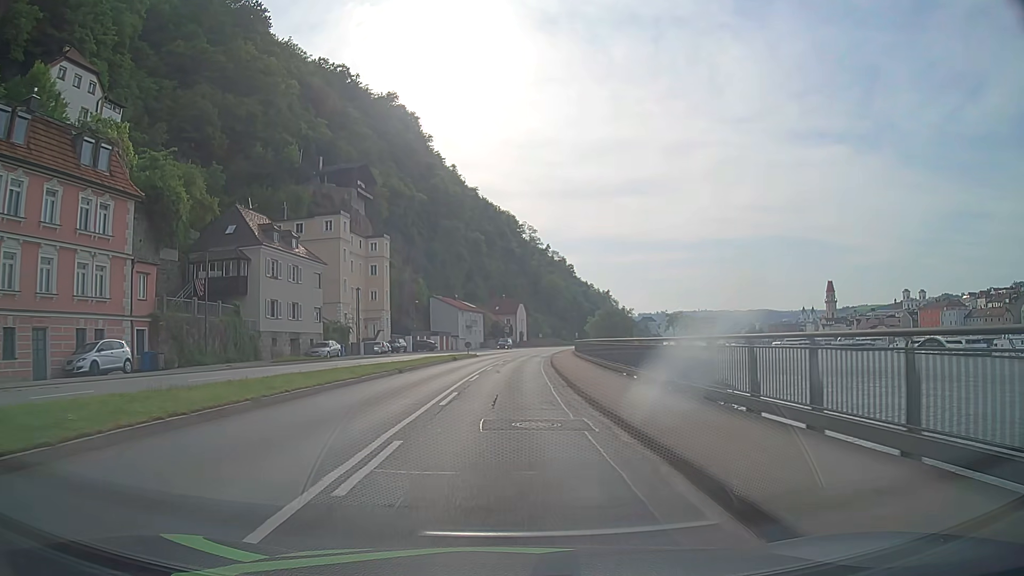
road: primary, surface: asphalt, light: Day
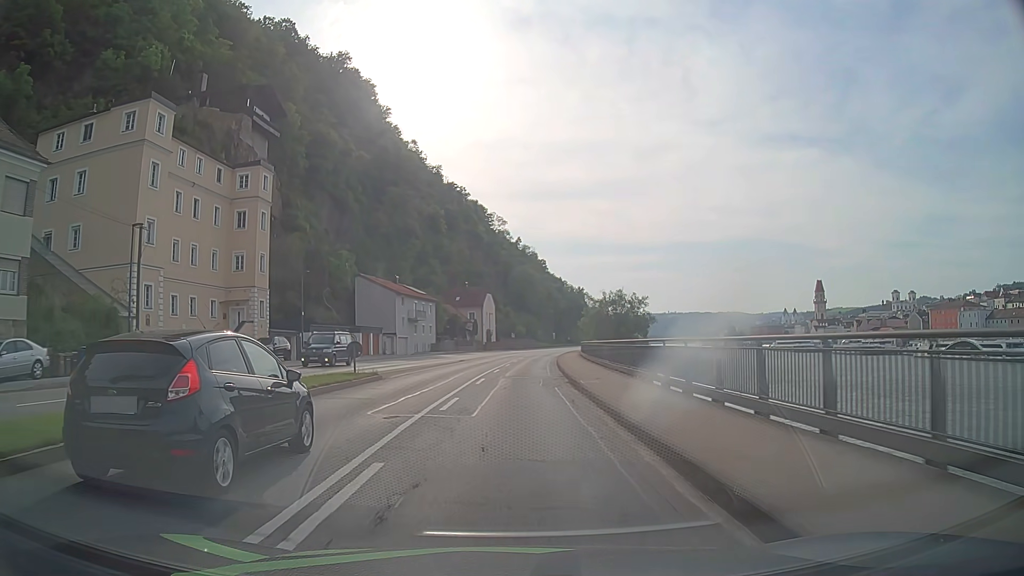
(+1.0, +37.6) m; +3°
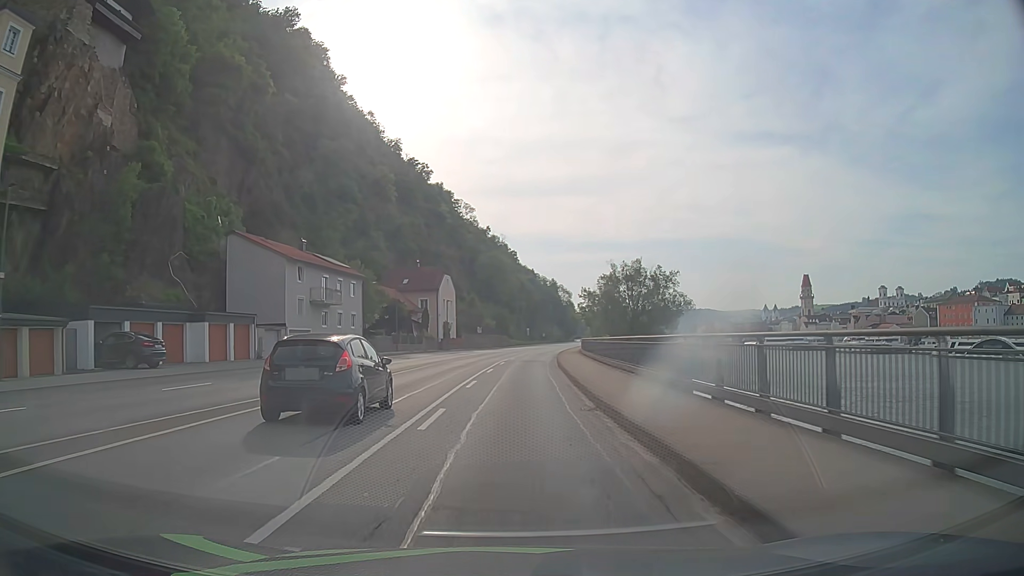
(+0.8, +30.2) m; +3°
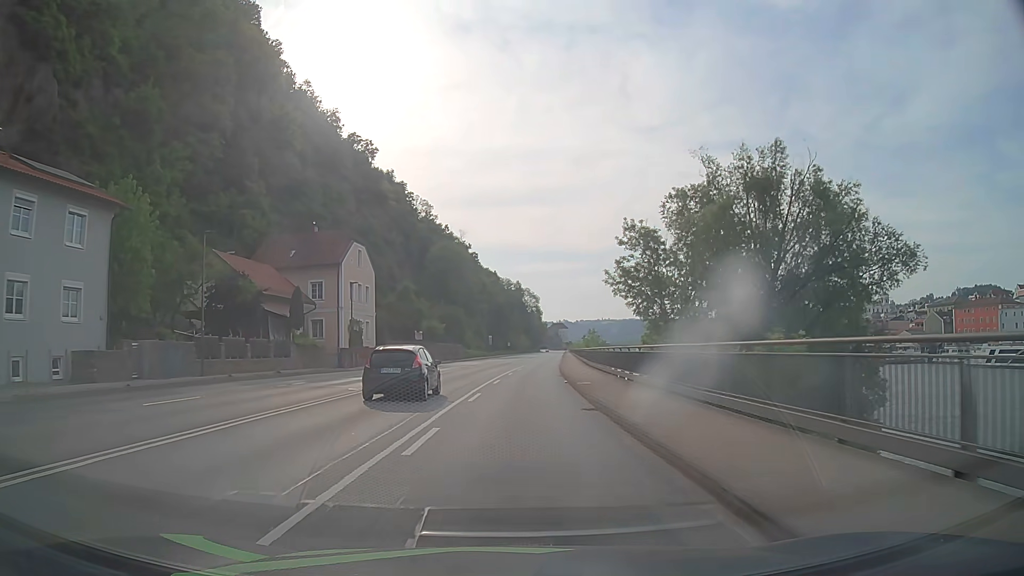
(+0.6, +37.8) m; +3°
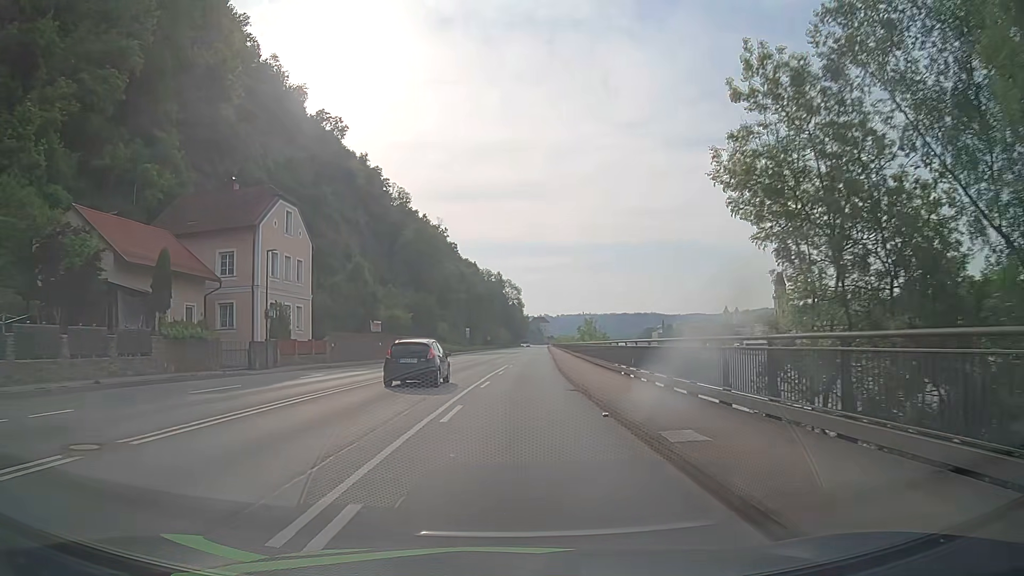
(+0.2, +15.1) m; +2°
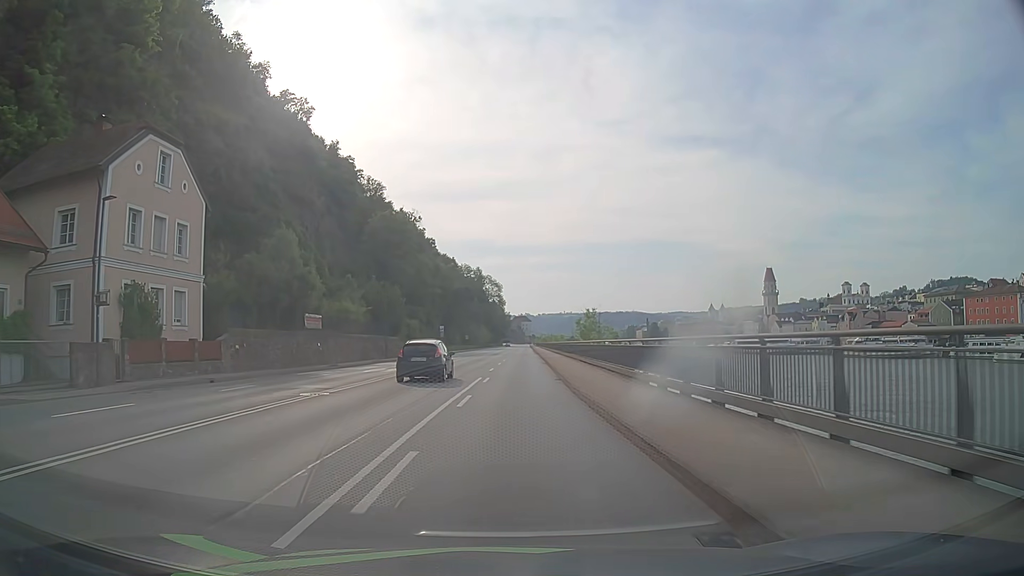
(+0.2, +15.1) m; +1°
